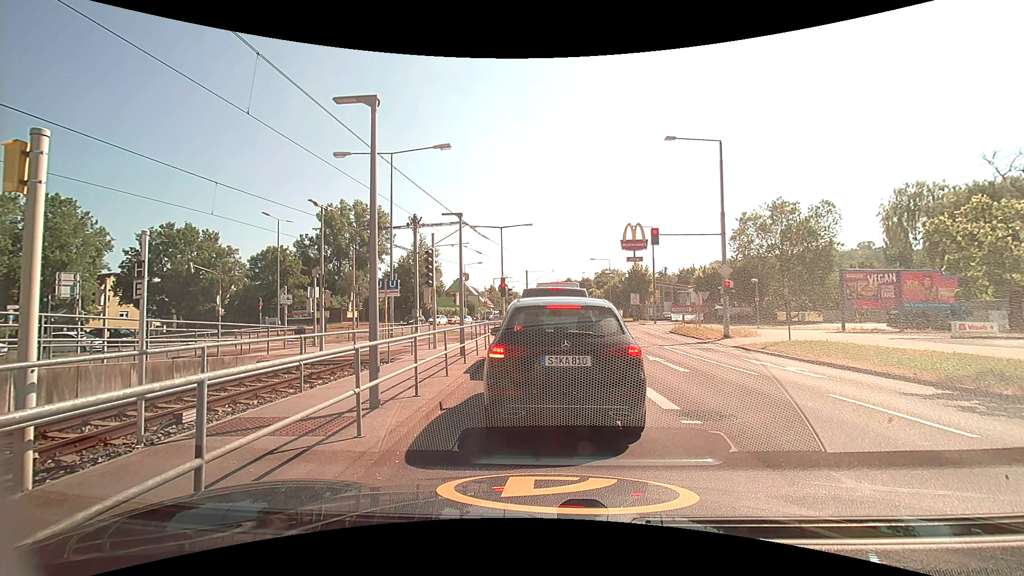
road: secondary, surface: asphalt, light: Day
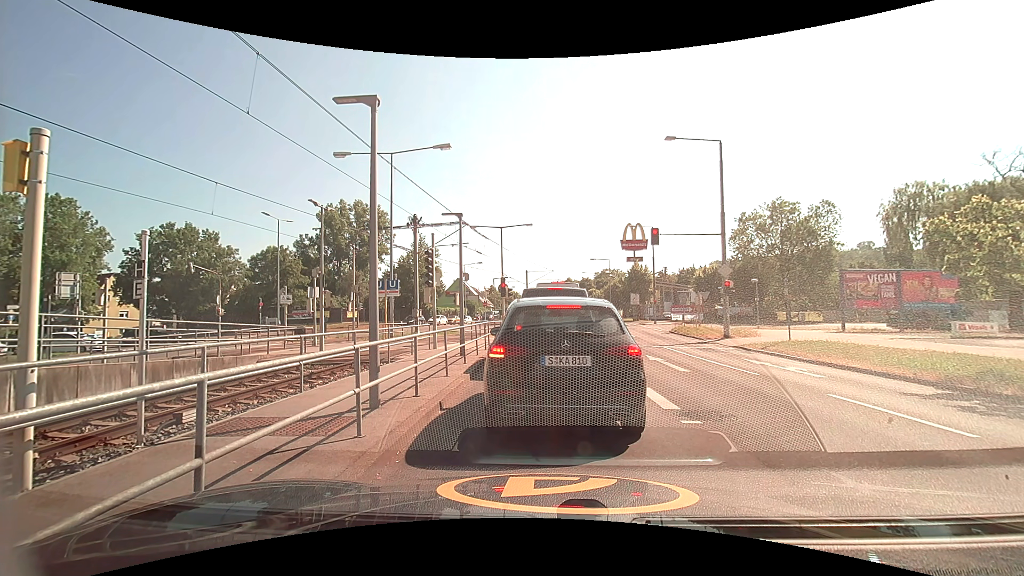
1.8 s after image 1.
(0.0, 0.0) m; 0°
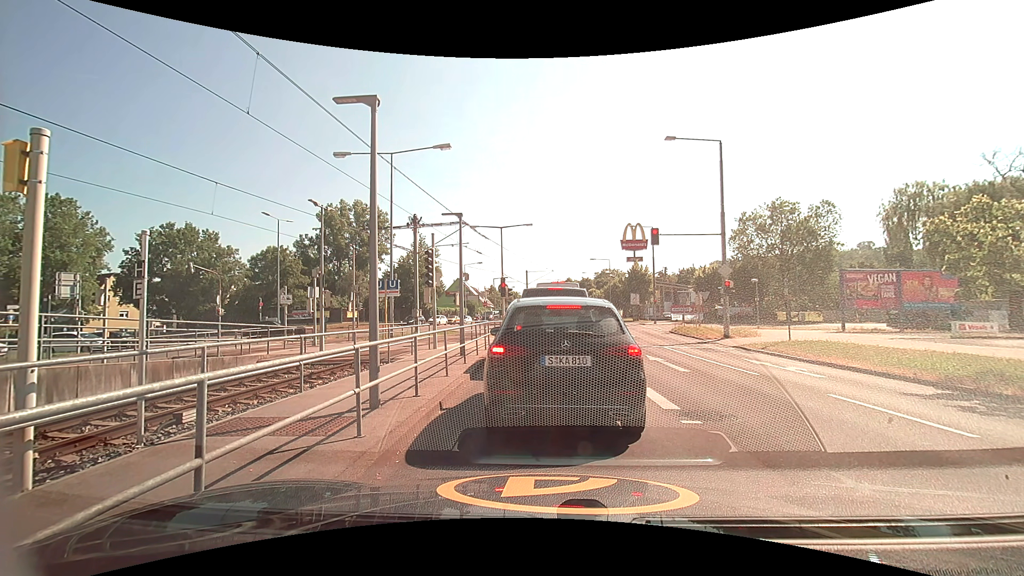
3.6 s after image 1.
(0.0, 0.0) m; 0°
(0, +10) (0, +20) (+1, +30) (-1, +40) (-8, +47) (-17, +52) (-26, +53) (-36, +53) (-46, +56) (-53, +62) m
